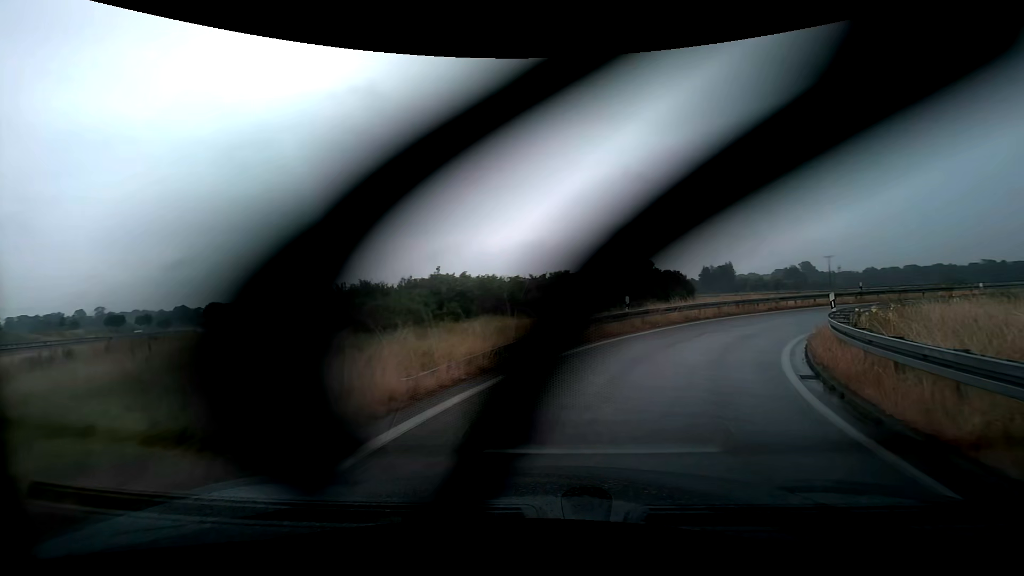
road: trunk_link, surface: asphalt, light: Day
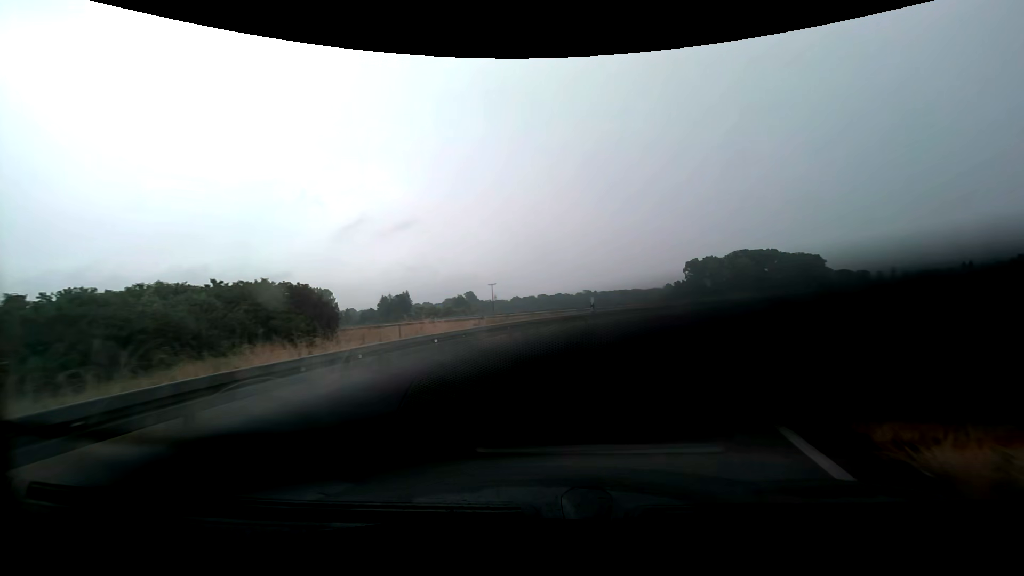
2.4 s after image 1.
(+7.0, +19.8) m; +37°
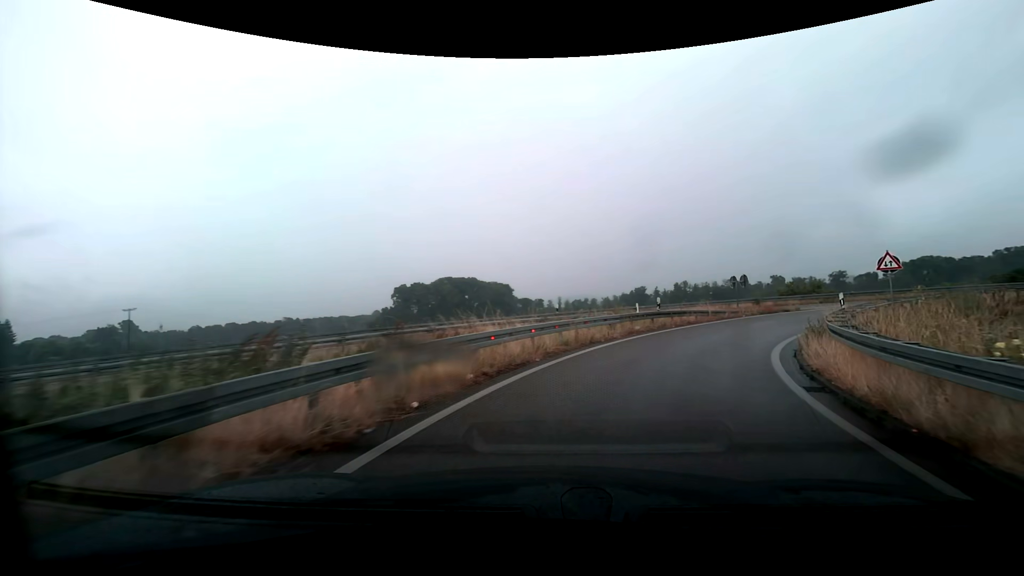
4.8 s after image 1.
(+6.2, +22.1) m; +34°
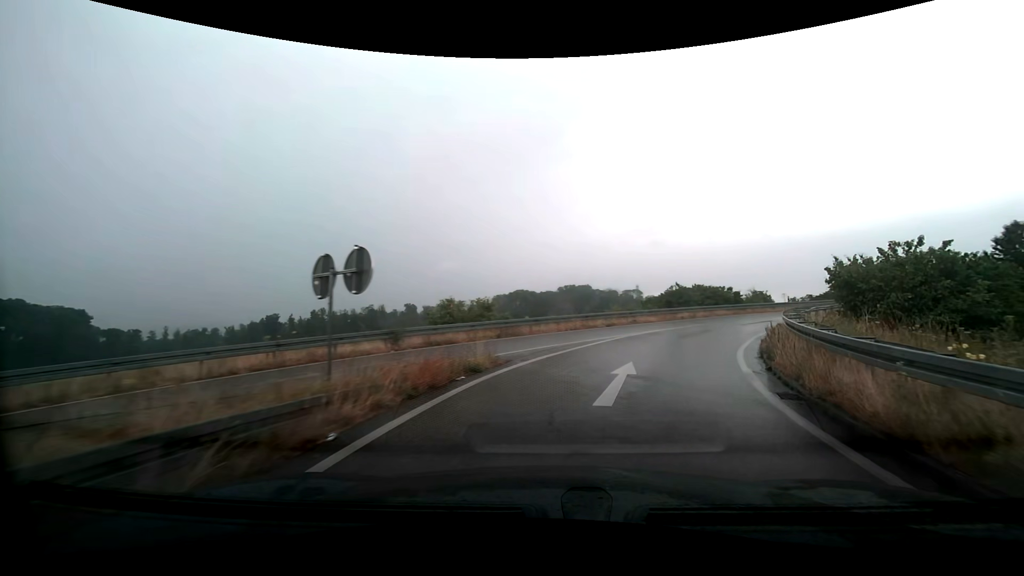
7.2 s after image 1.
(+7.2, +22.9) m; +37°
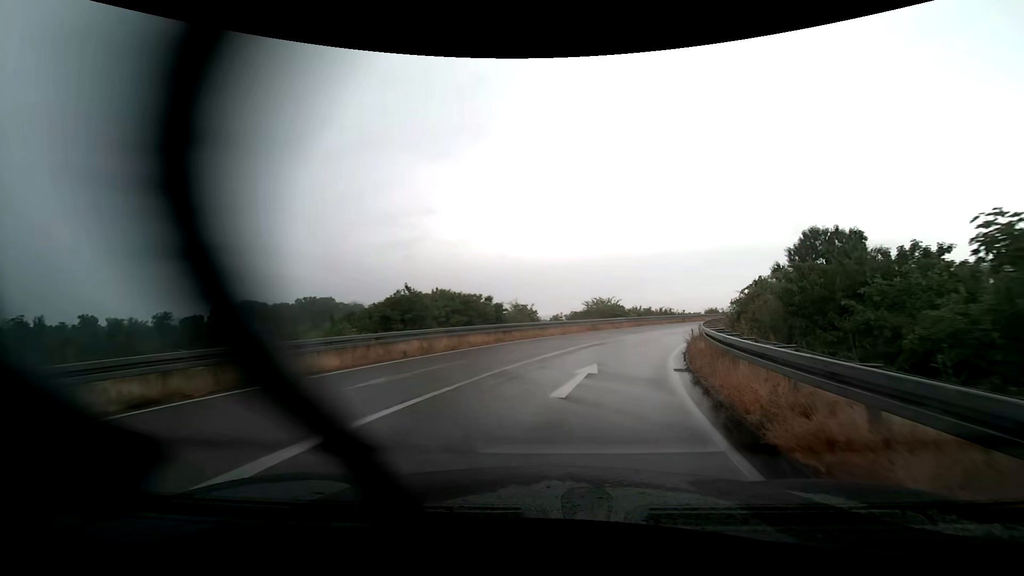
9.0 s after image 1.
(+5.1, +17.6) m; +31°
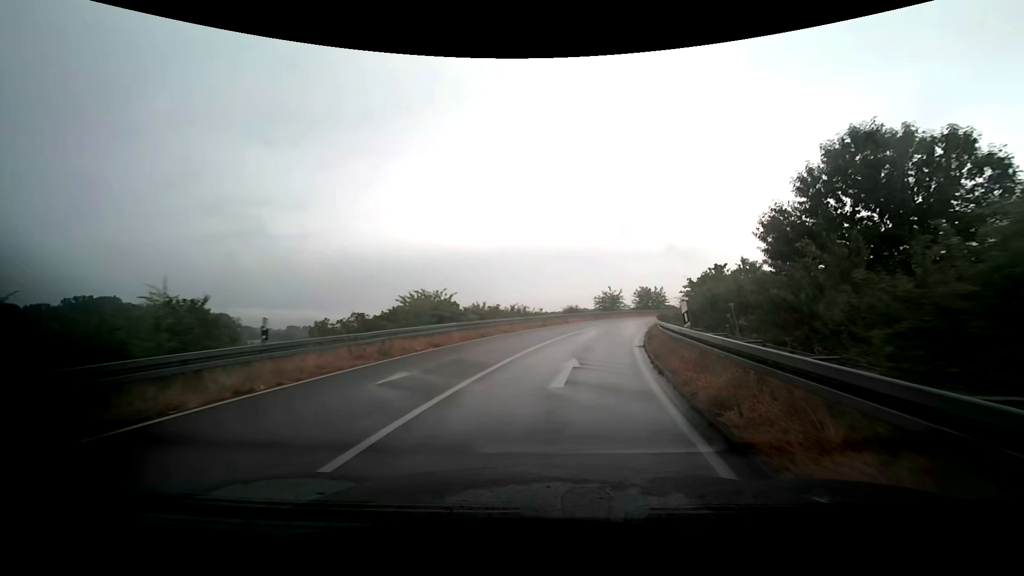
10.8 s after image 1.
(+3.0, +18.4) m; +20°
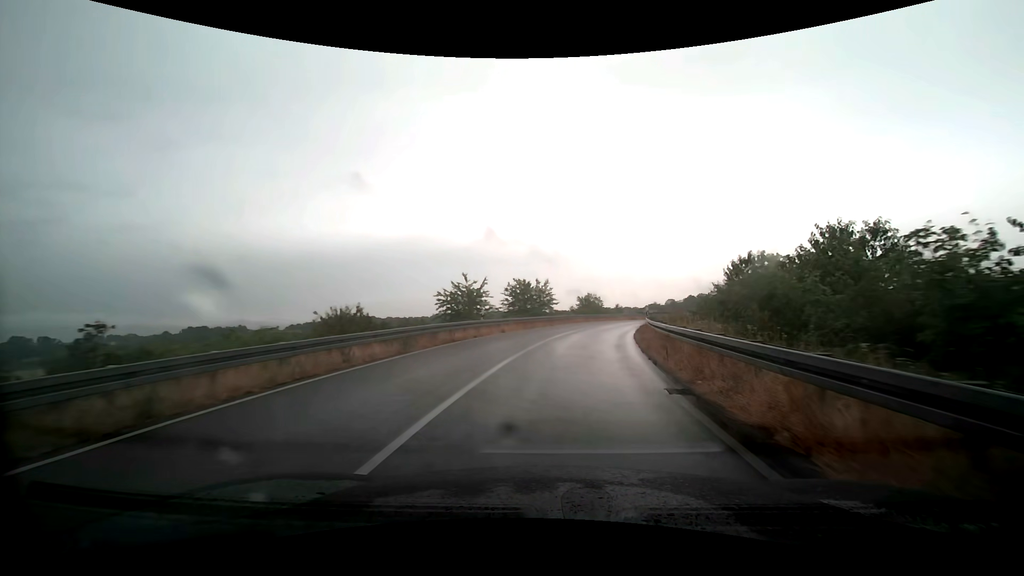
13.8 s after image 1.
(+4.0, +33.8) m; +14°
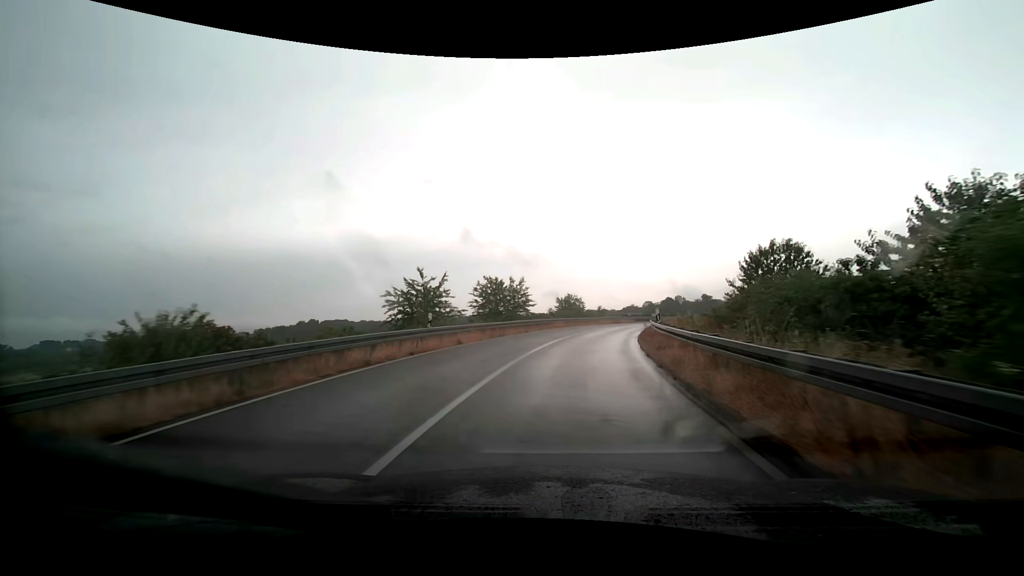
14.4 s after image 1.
(+0.1, +7.4) m; +2°
(0, +10) (+1, +20) (+3, +30) (+6, +39) (+9, +49) (+13, +58) (+17, +67) (+21, +76) (+27, +85) (+32, +93) m
